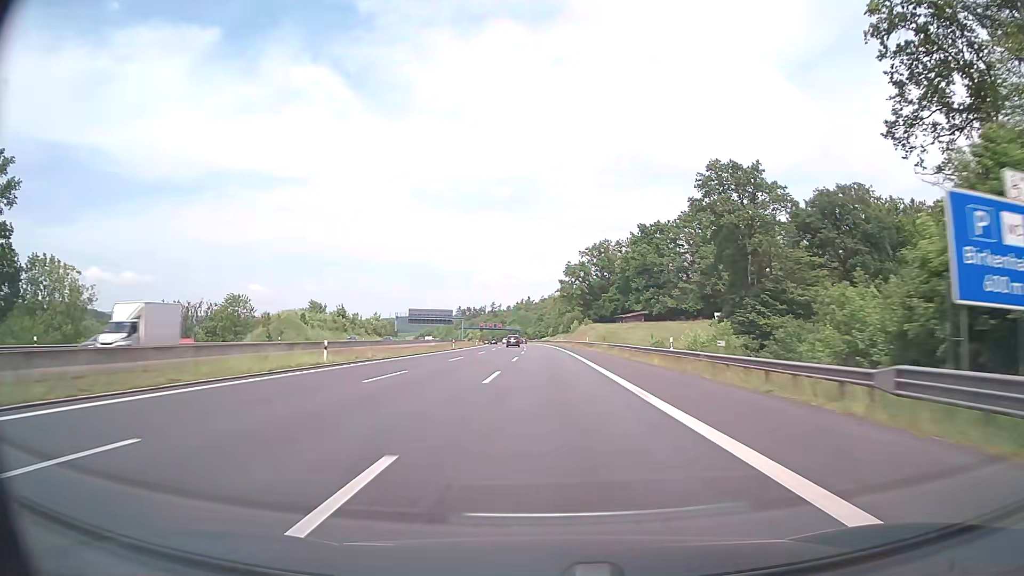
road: motorway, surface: asphalt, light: Day
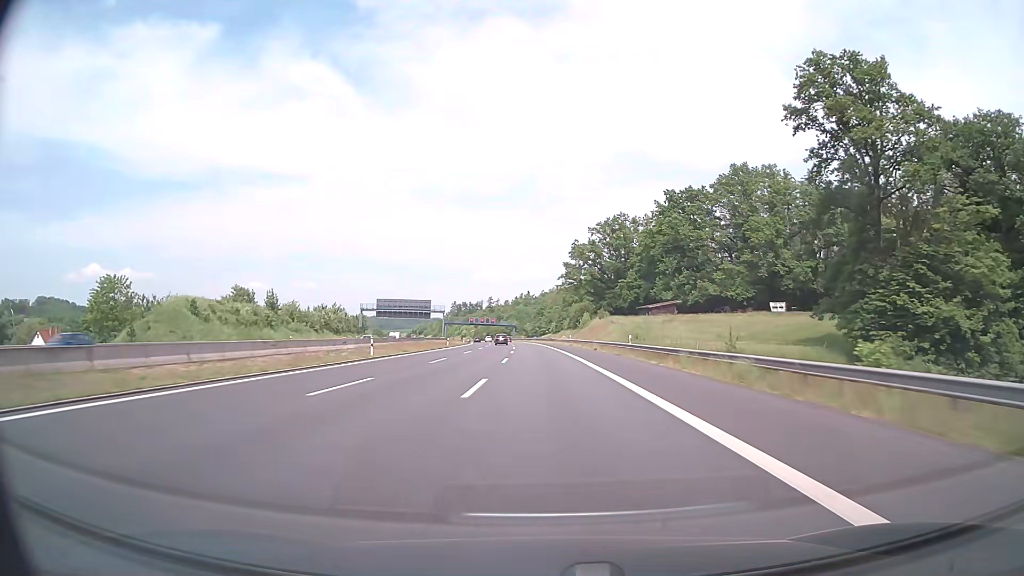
(0.0, +40.5) m; 0°
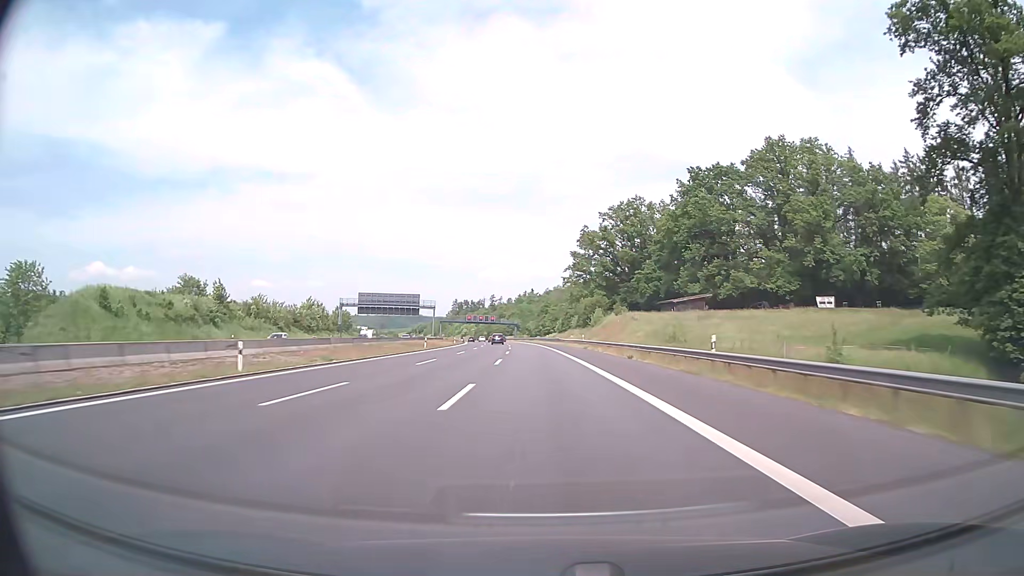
(0.0, +20.3) m; 0°
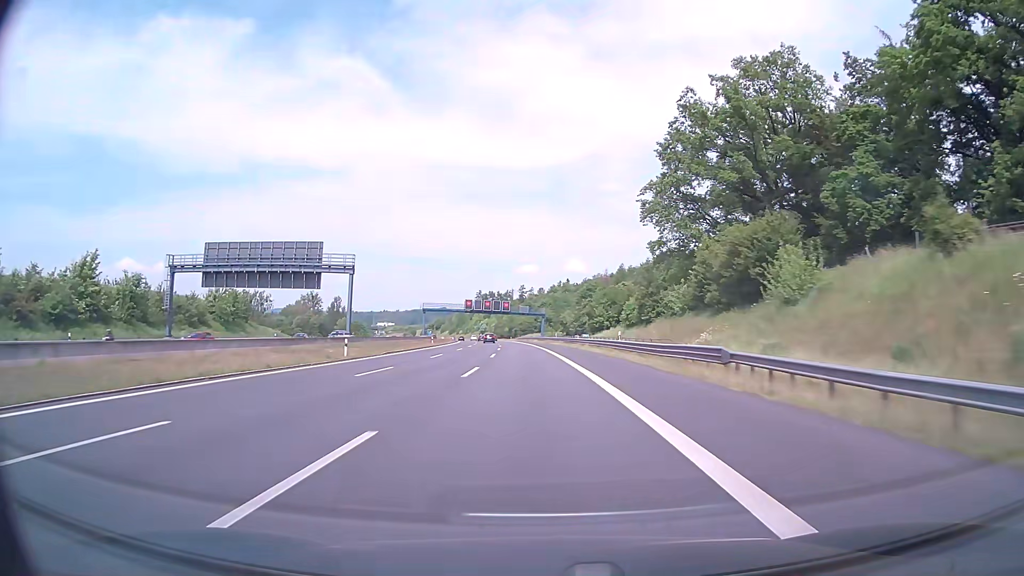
(-1.6, +80.2) m; -3°
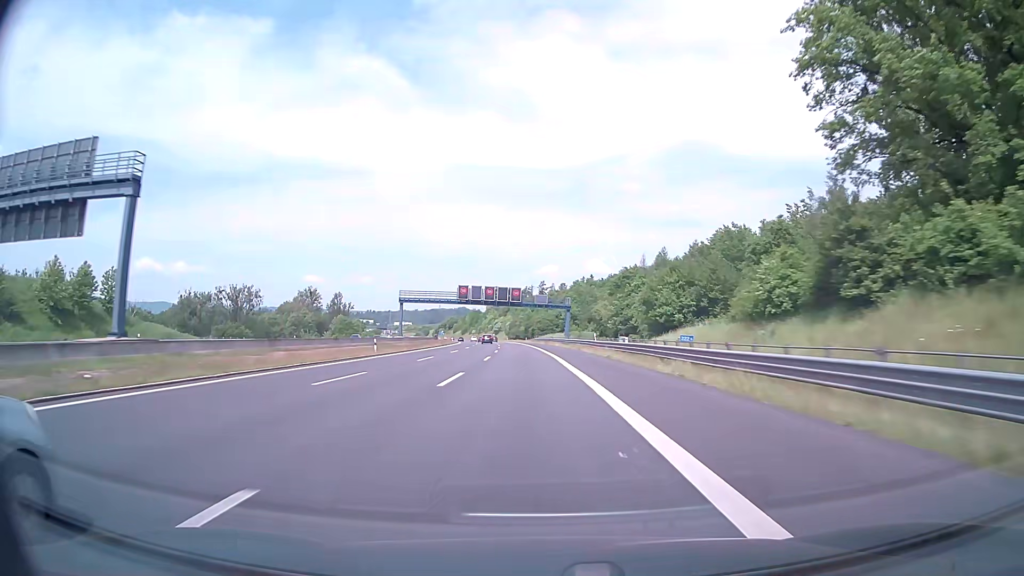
(-0.6, +39.3) m; -2°
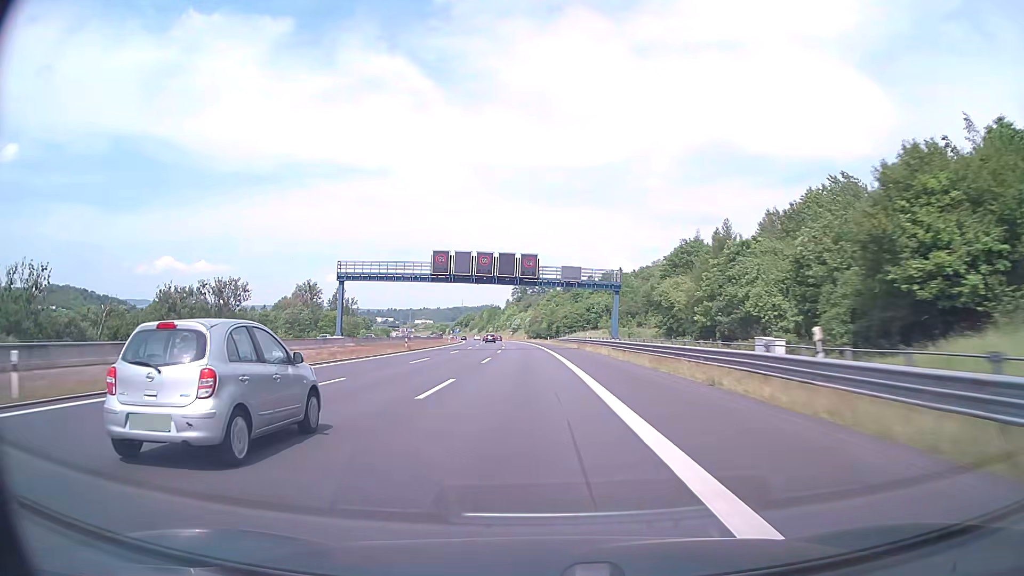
(-0.7, +38.9) m; -2°
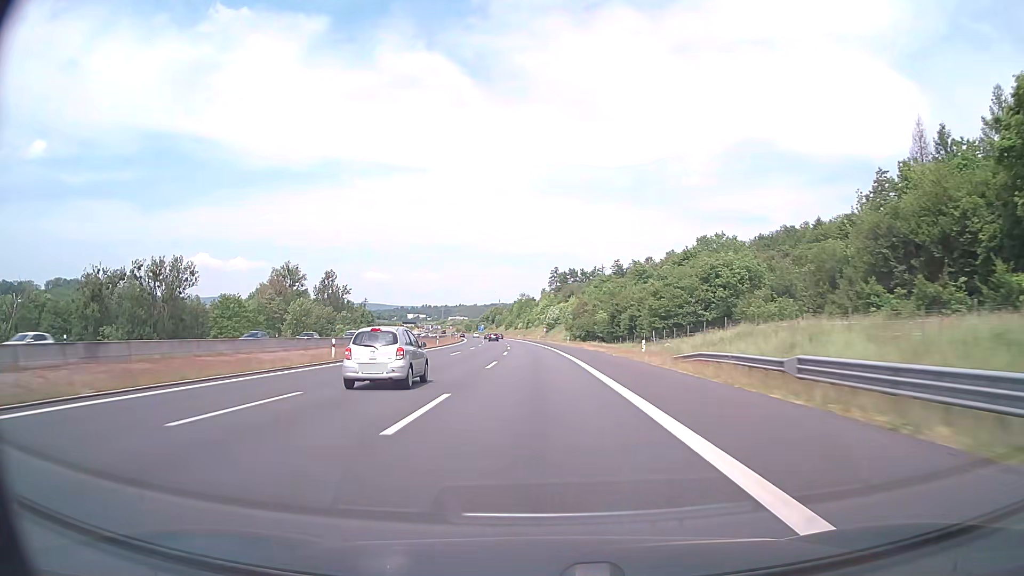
(-2.5, +76.7) m; -3°
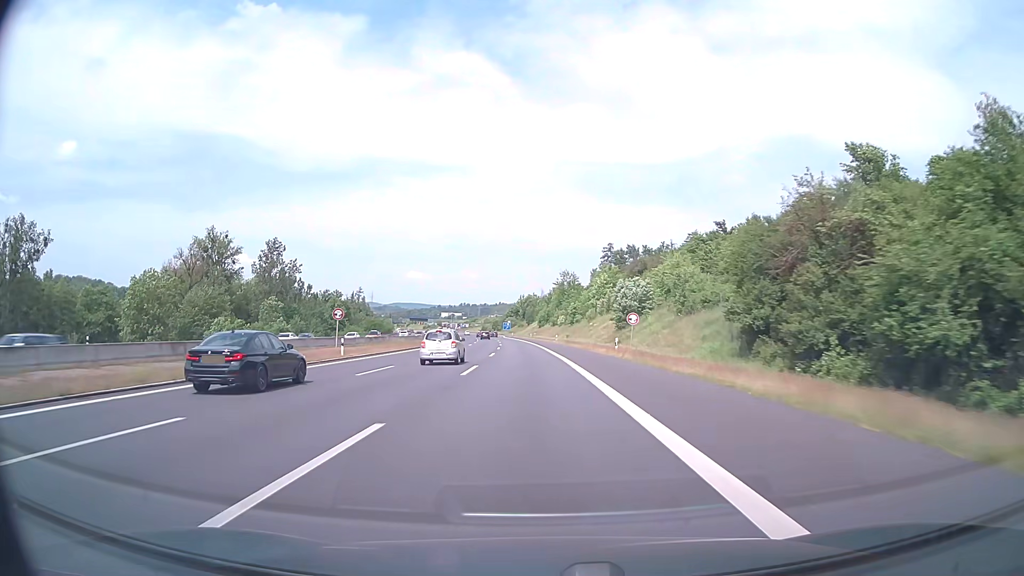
(-2.7, +94.4) m; -4°
(0, +10) (0, +20) (0, +30) (-1, +40) (-1, +50) (-2, +60) (-2, +70) (-3, +80) (-4, +90) (-4, +100) m
